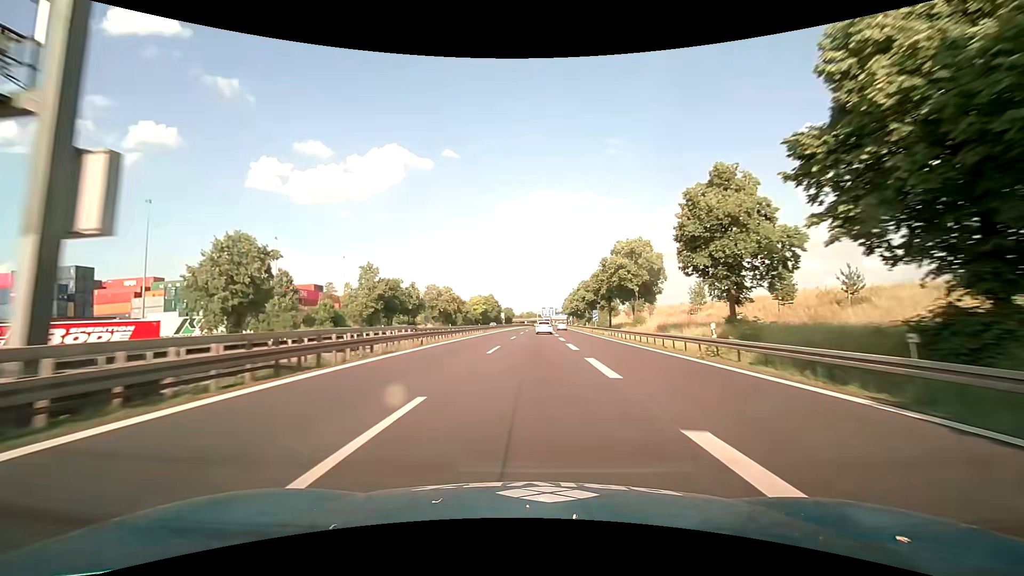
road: motorway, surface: asphalt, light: Day
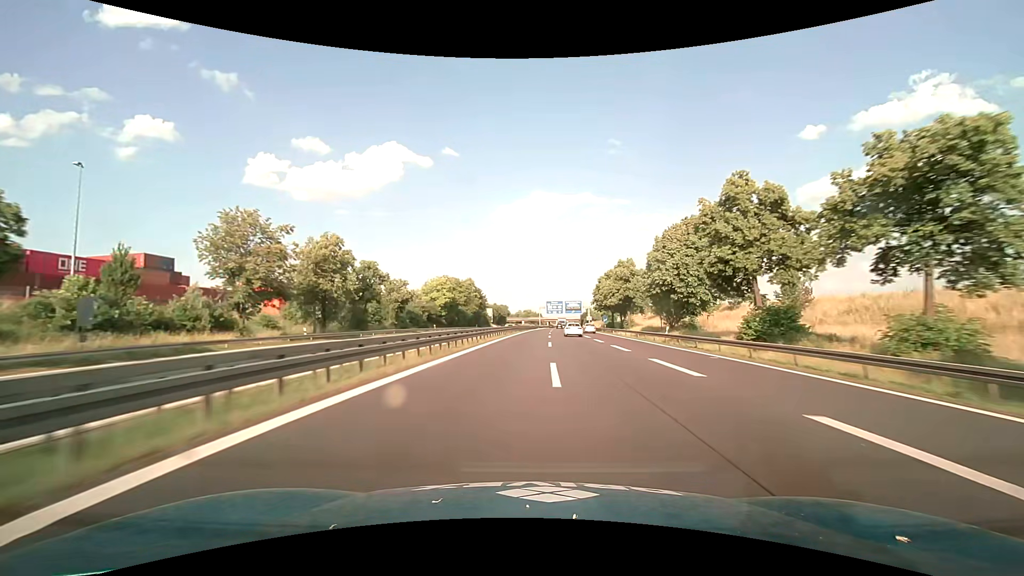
(-0.9, +83.0) m; 0°
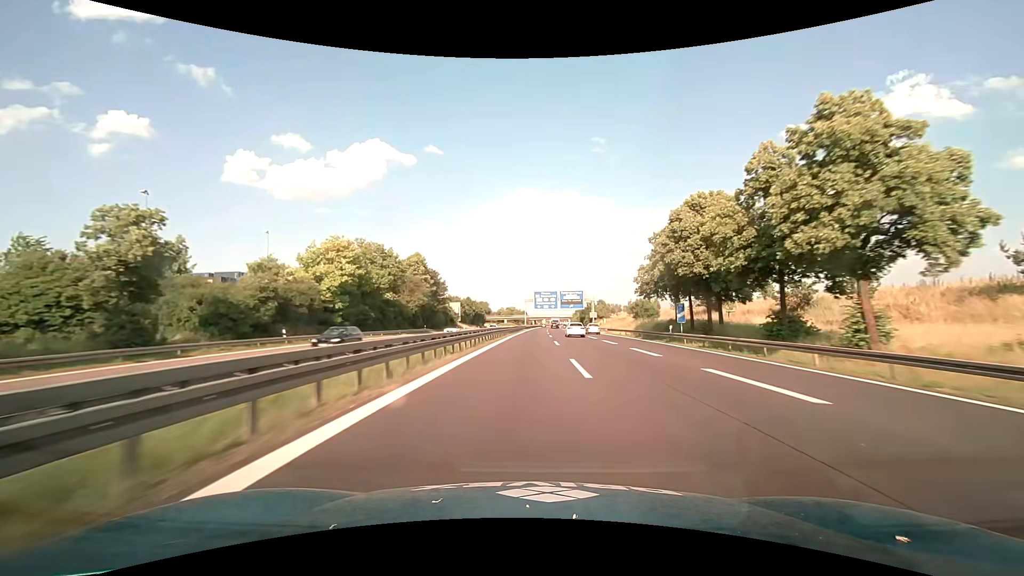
(+0.7, +52.7) m; +2°
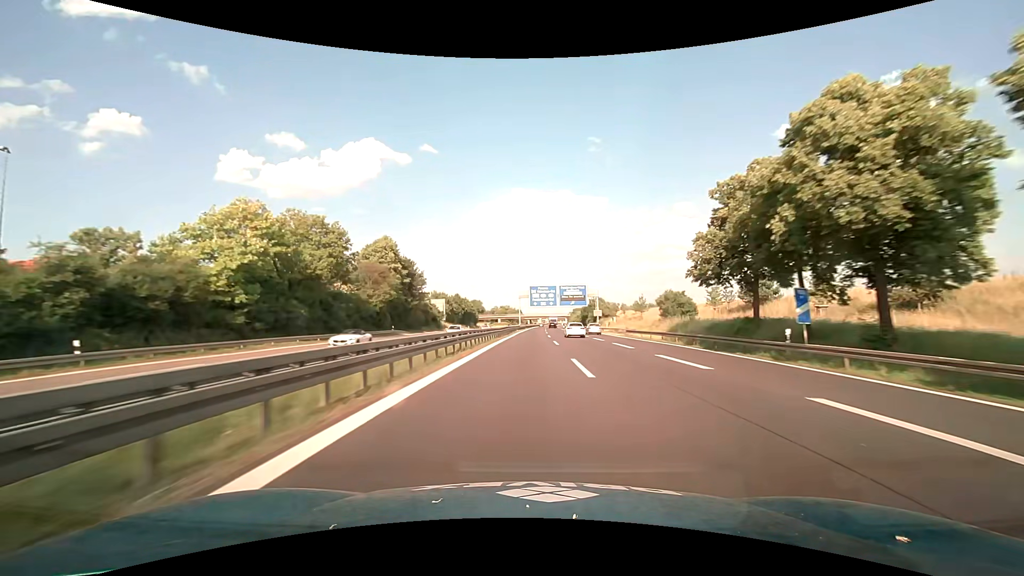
(+0.1, +18.0) m; 0°
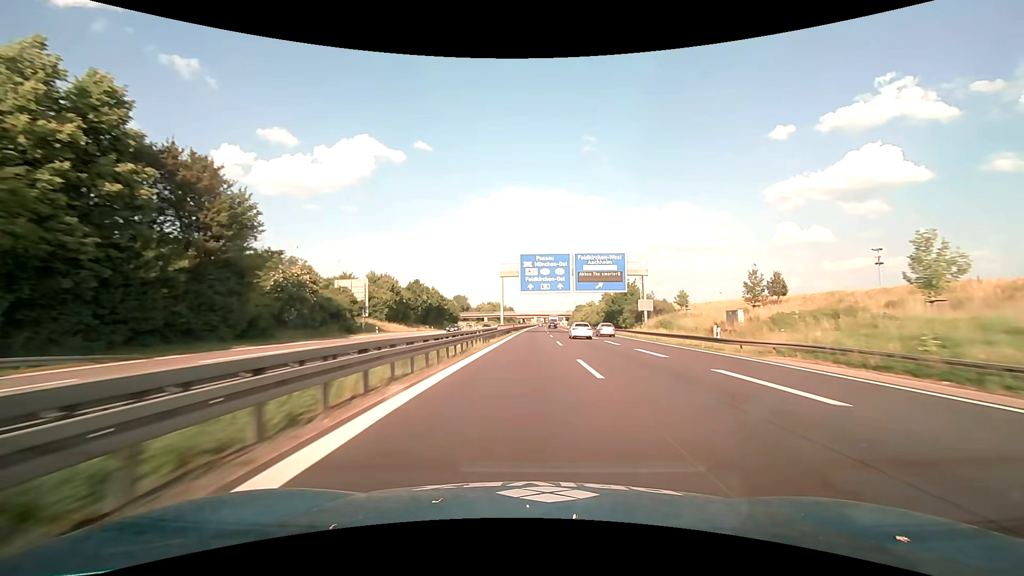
(+0.5, +54.6) m; +1°
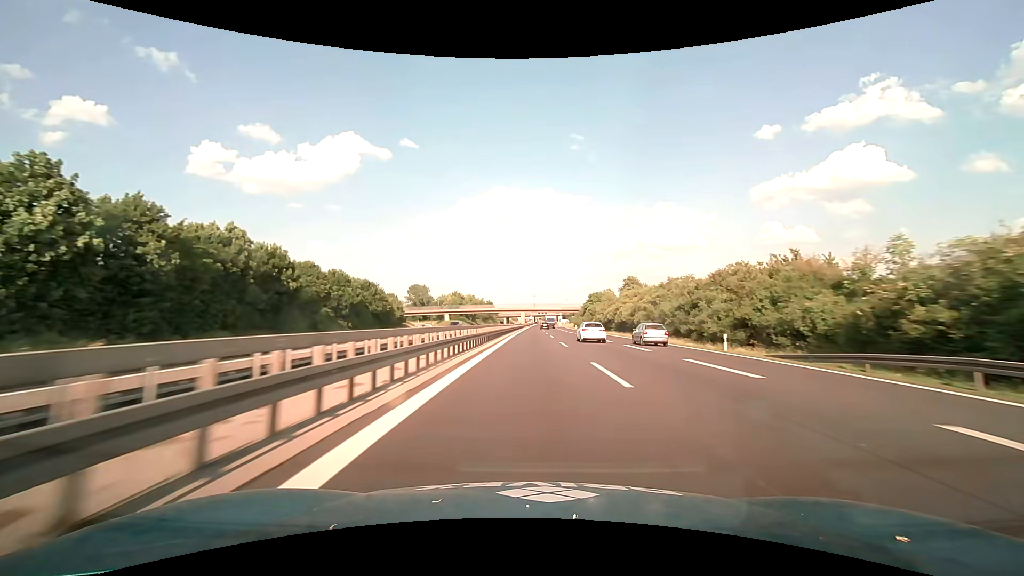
(+0.8, +92.3) m; +1°
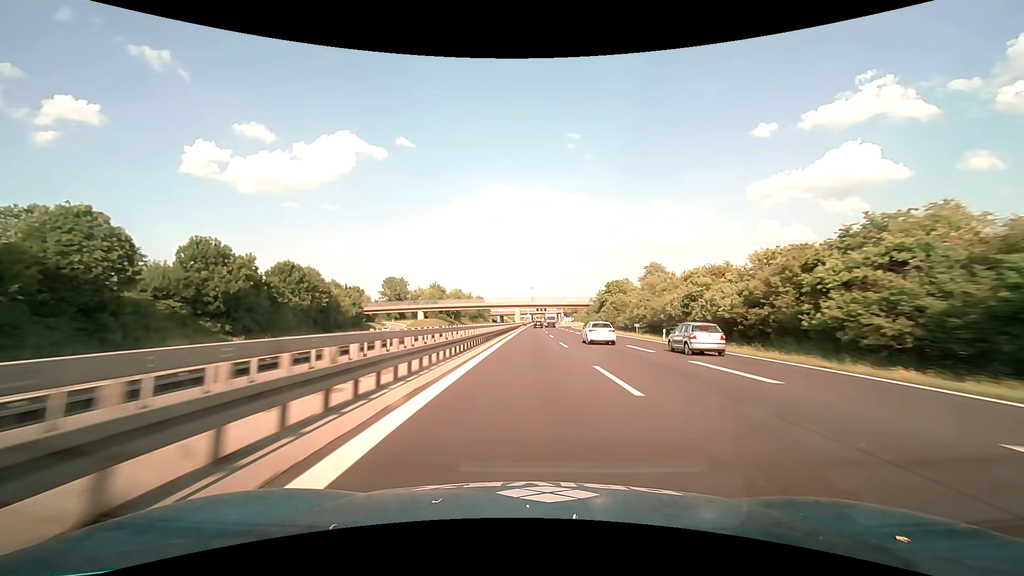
(+0.1, +37.1) m; 0°
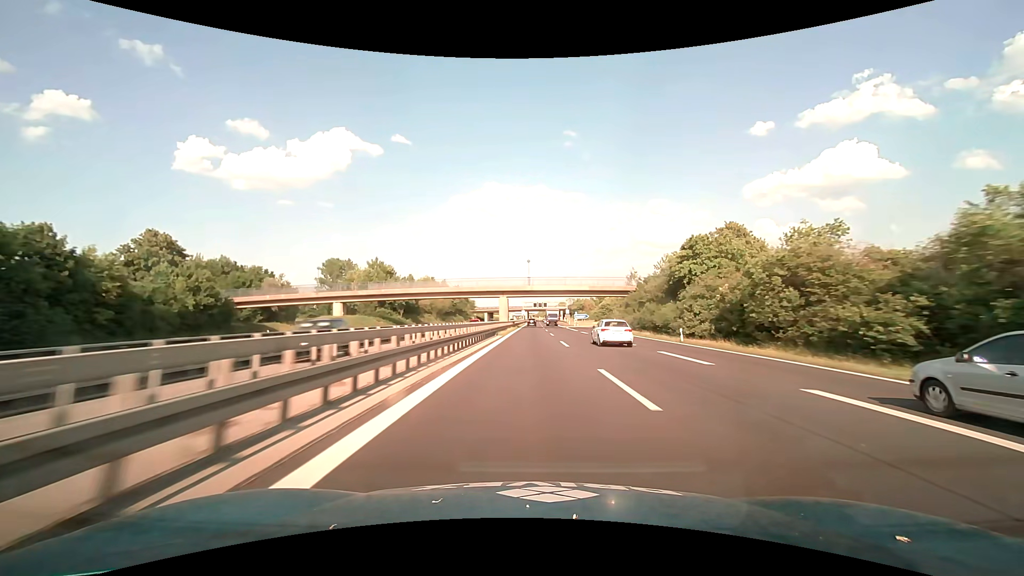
(+0.2, +55.9) m; 0°
(0, +10) (0, +20) (0, +30) (0, +40) (0, +50) (0, +60) (0, +70) (0, +80) (0, +90) (0, +100) m
